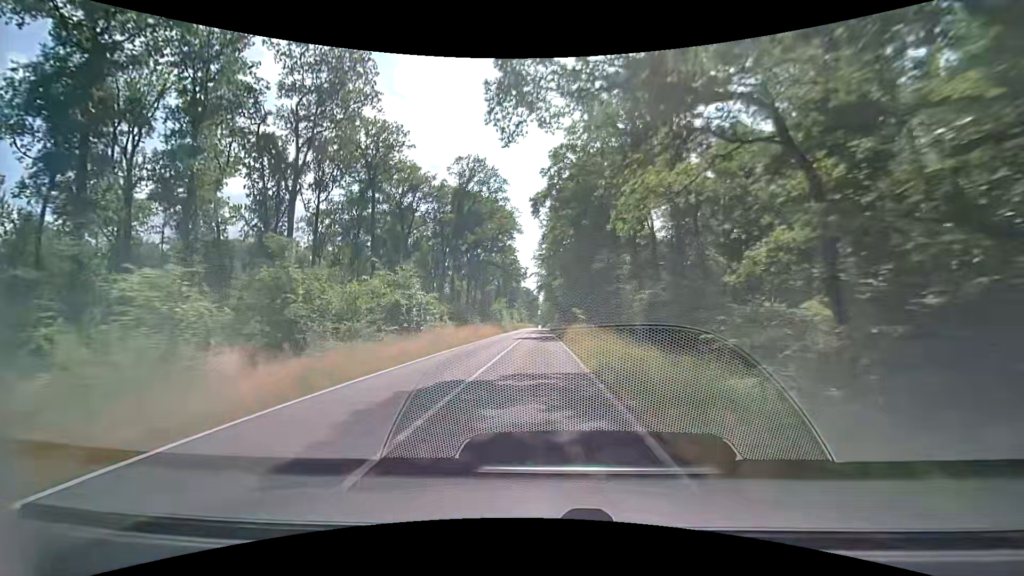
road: secondary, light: Day
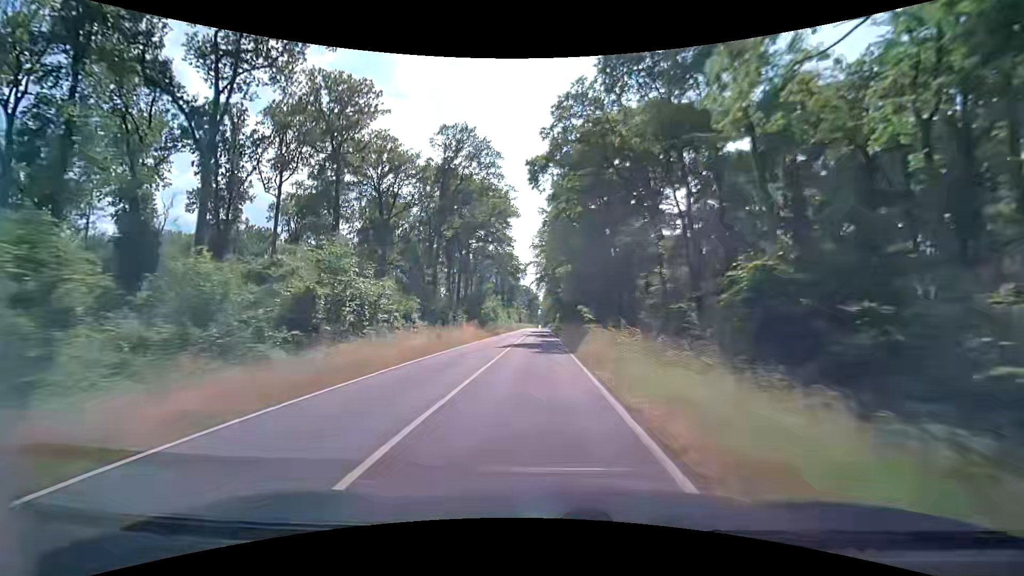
(+0.1, +12.5) m; 0°
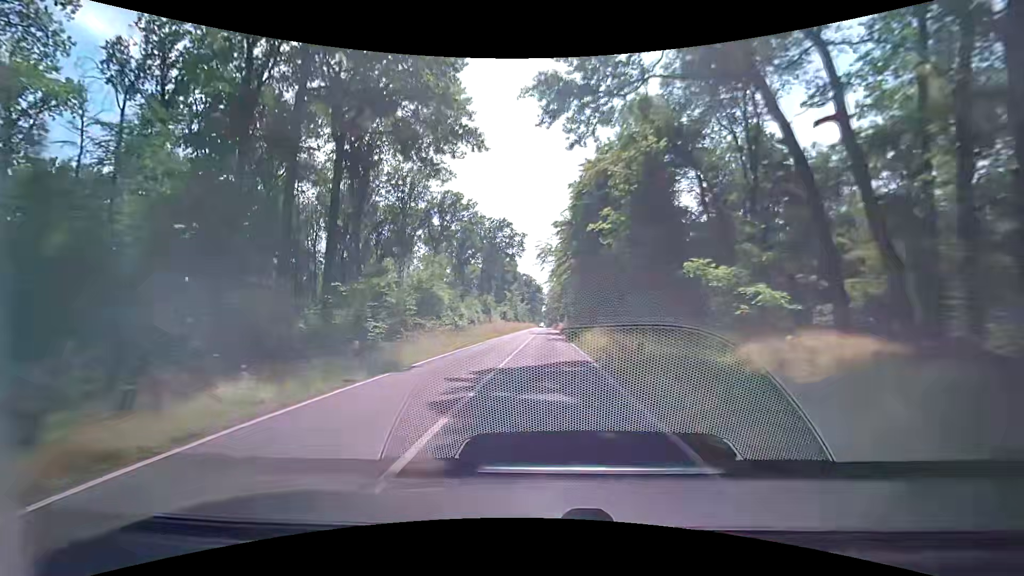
(-0.1, +62.8) m; 0°
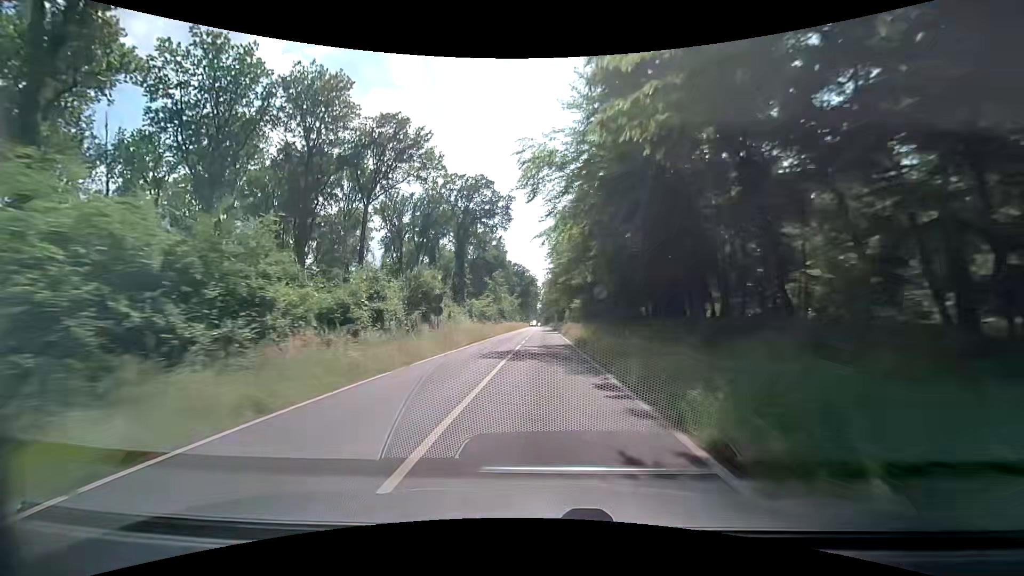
(+0.3, +37.7) m; 0°
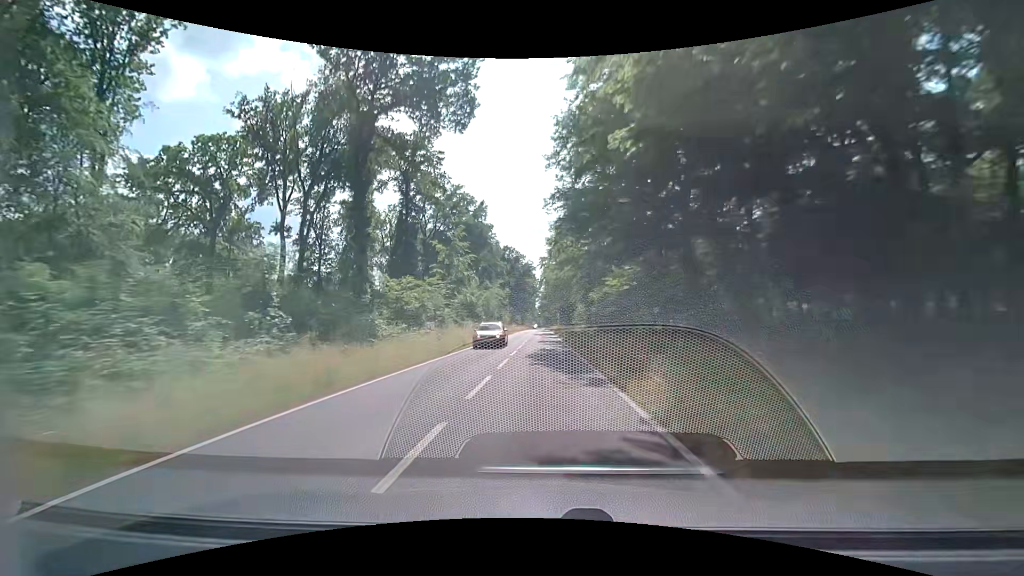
(+0.6, +50.9) m; 0°
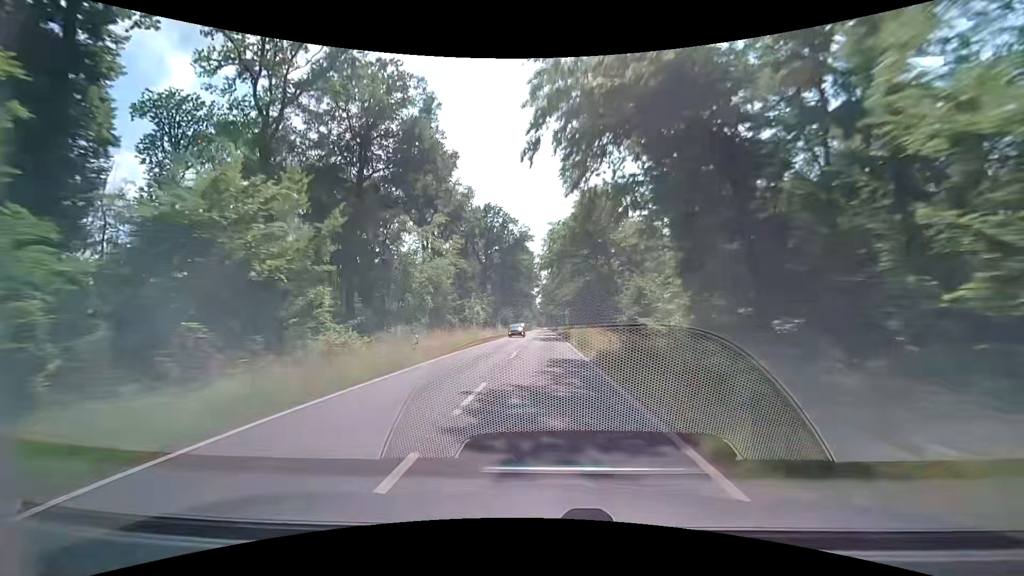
(+0.1, +56.2) m; 0°
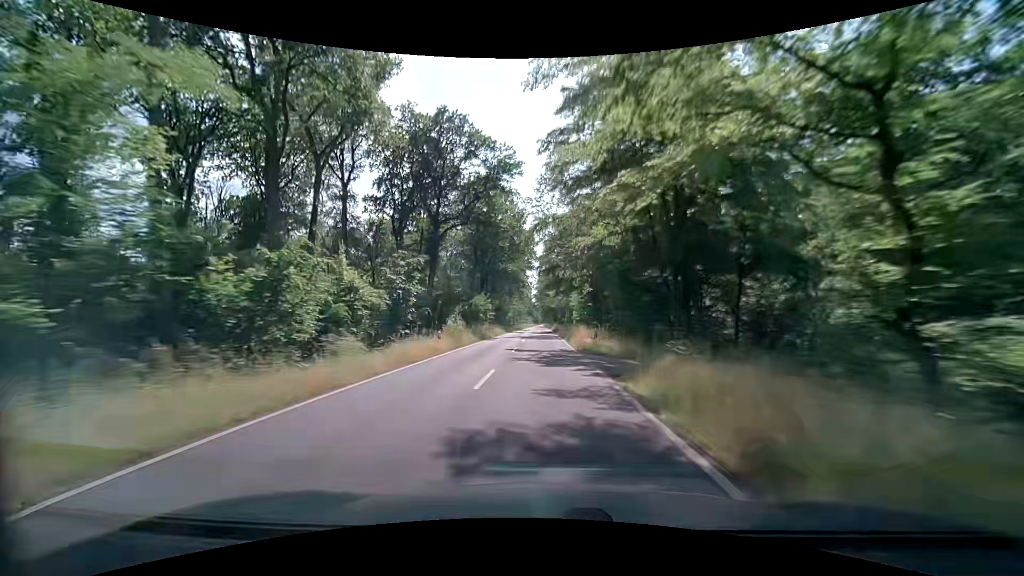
(+0.2, +45.6) m; 0°
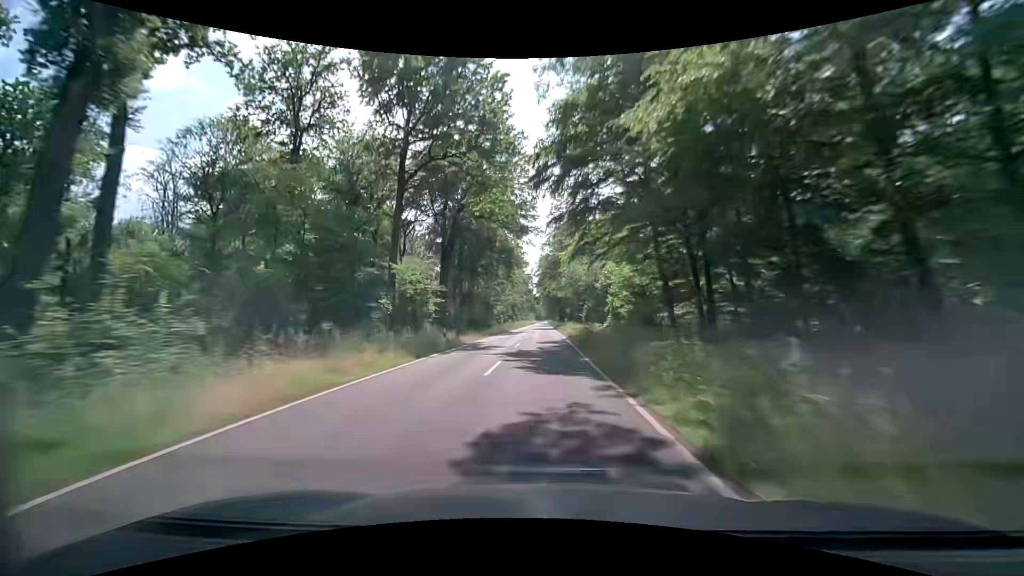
(-0.1, +46.0) m; 0°
(0, +10) (0, +20) (0, +30) (0, +40) (0, +50) (0, +60) (0, +70) (0, +80) (0, +90) (0, +100) m
